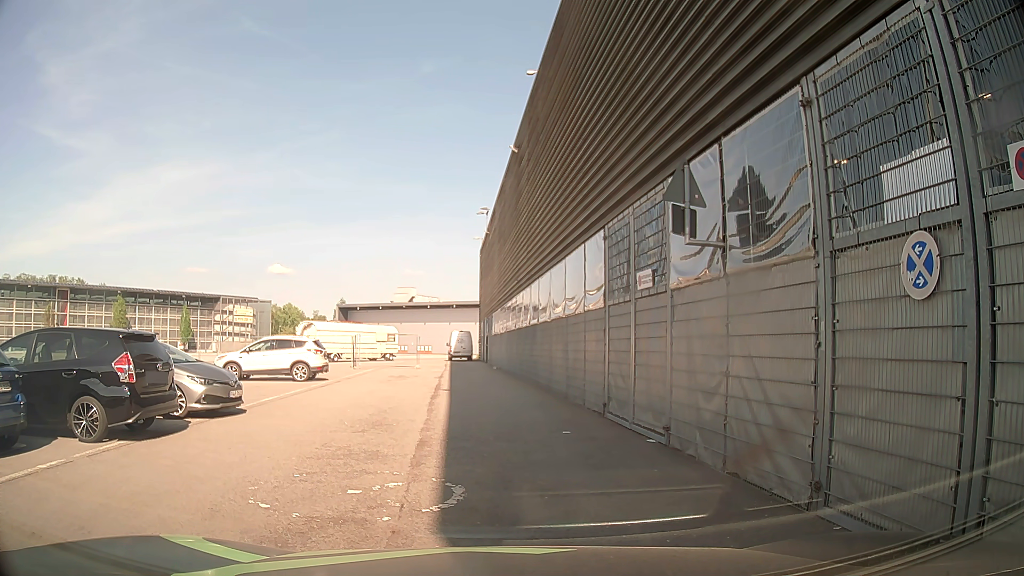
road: service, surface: asphalt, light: Day
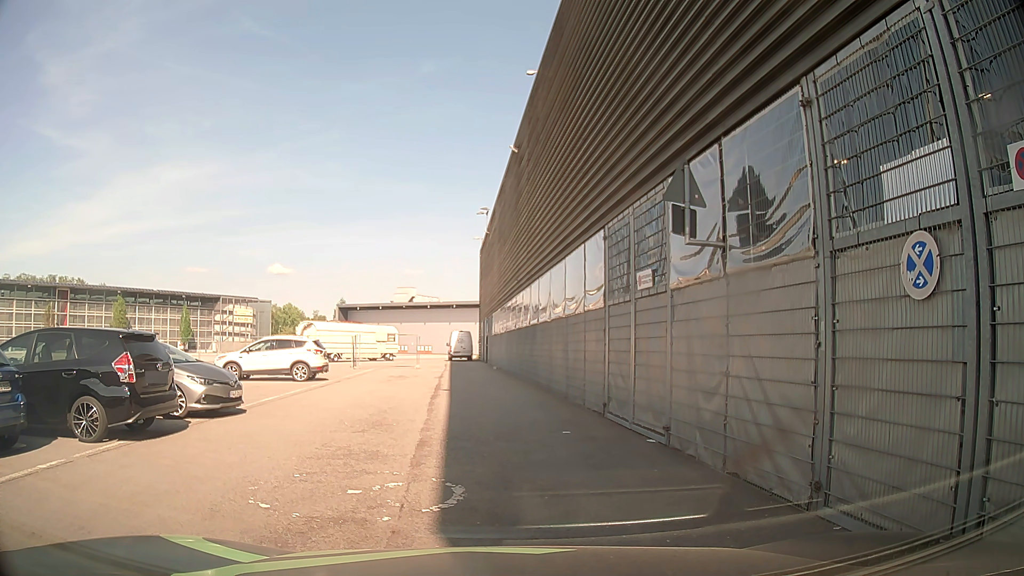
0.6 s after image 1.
(0.0, 0.0) m; 0°
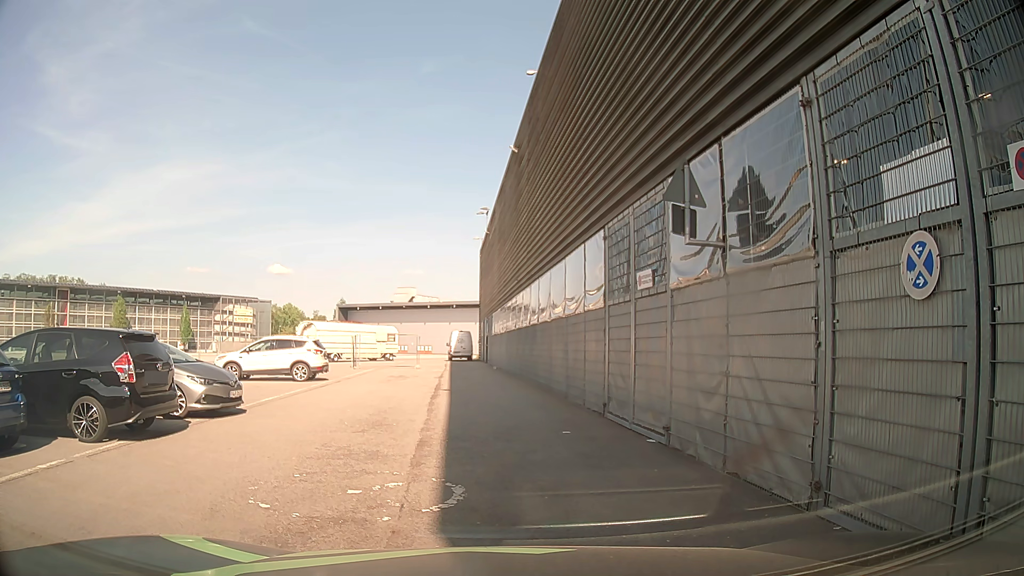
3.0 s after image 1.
(0.0, 0.0) m; 0°
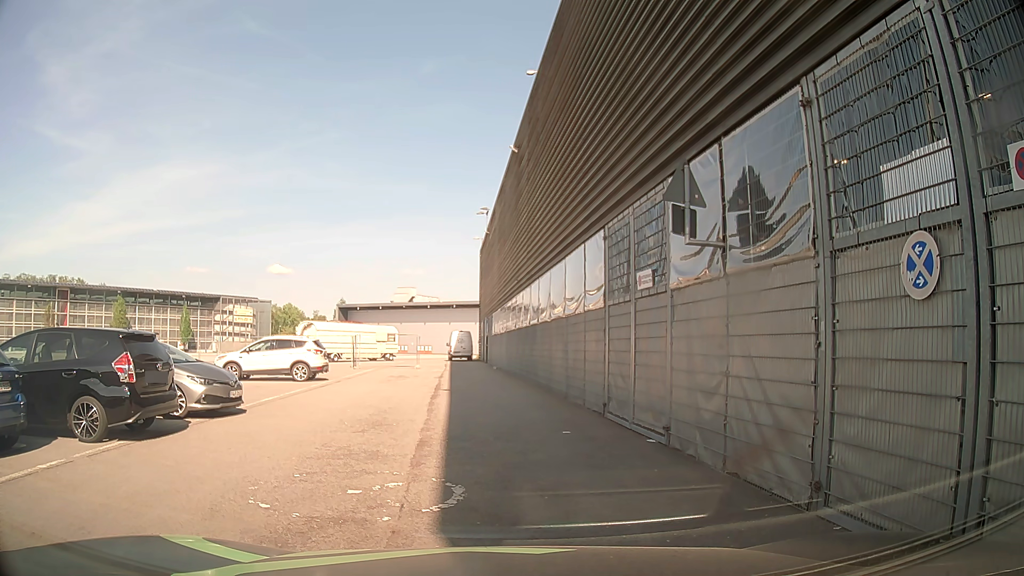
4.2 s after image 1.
(0.0, 0.0) m; 0°
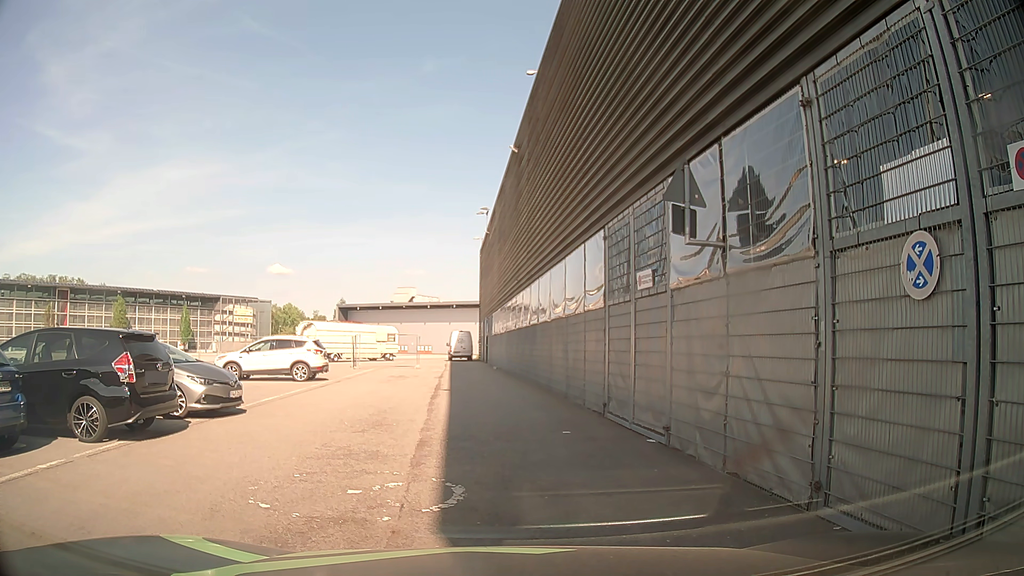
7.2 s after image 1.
(0.0, 0.0) m; 0°
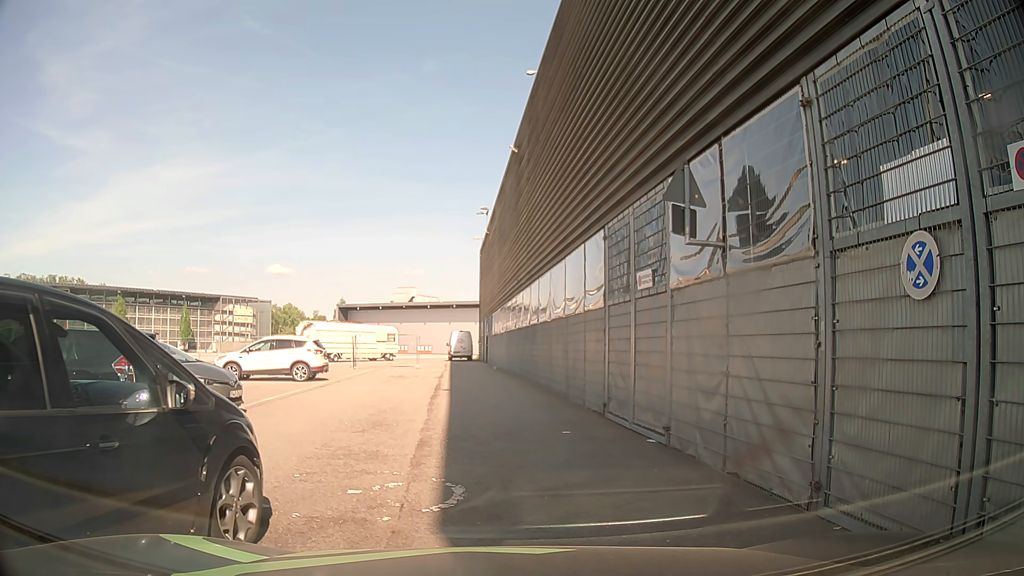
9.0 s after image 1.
(0.0, 0.0) m; 0°
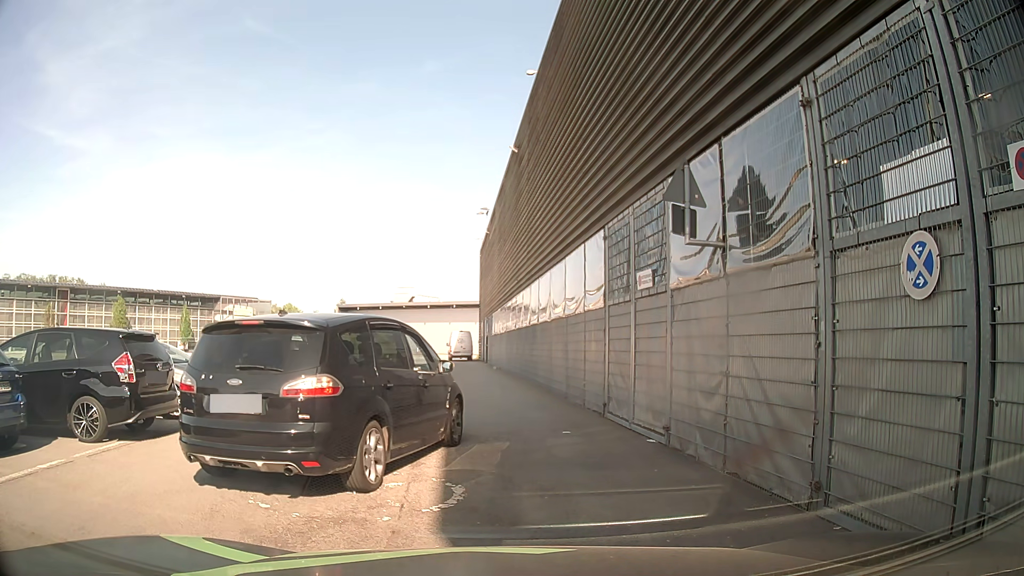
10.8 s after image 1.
(0.0, 0.0) m; 0°
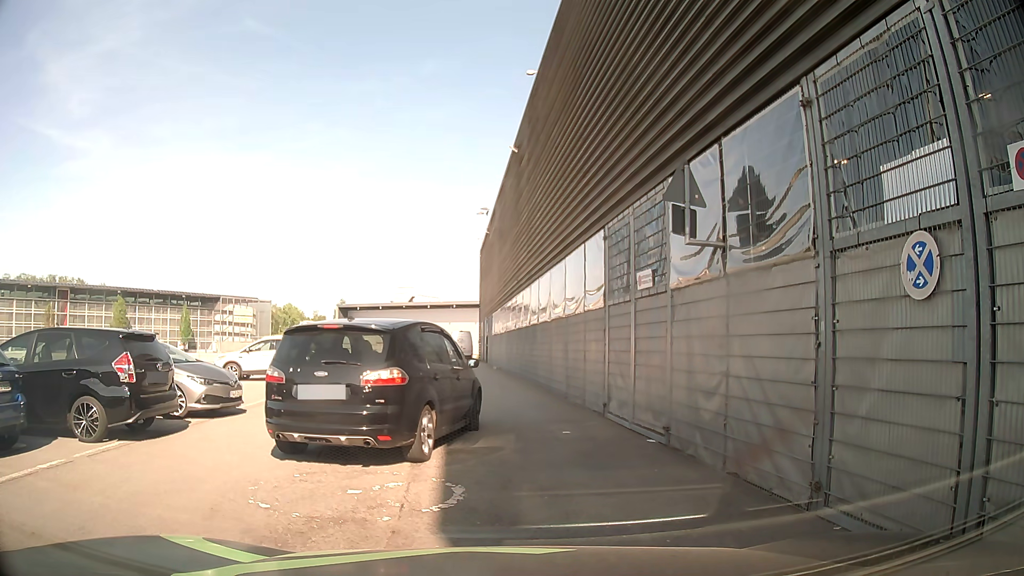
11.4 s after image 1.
(0.0, 0.0) m; 0°
